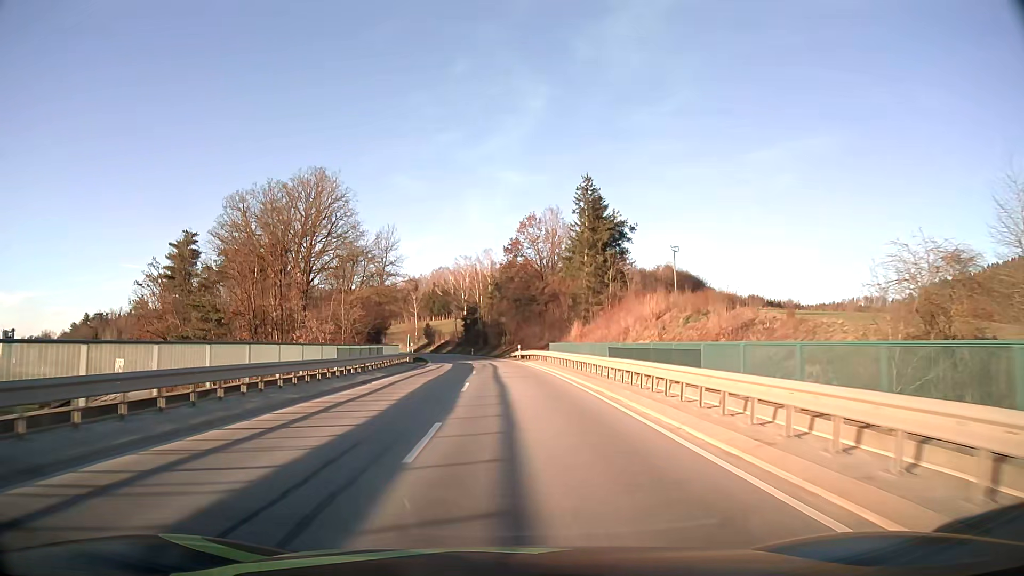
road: secondary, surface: asphalt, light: Day
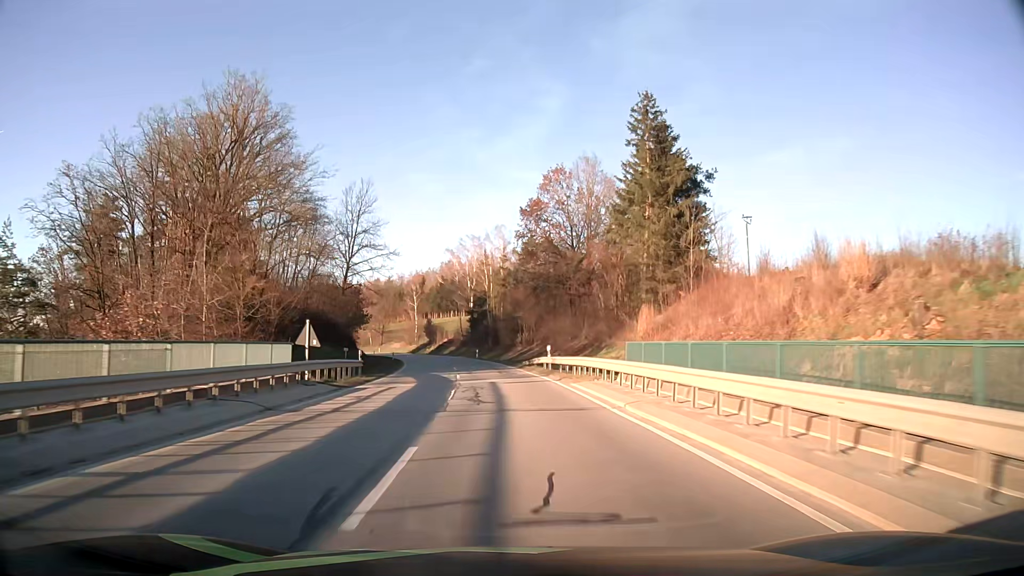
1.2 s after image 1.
(-0.2, +26.7) m; -1°
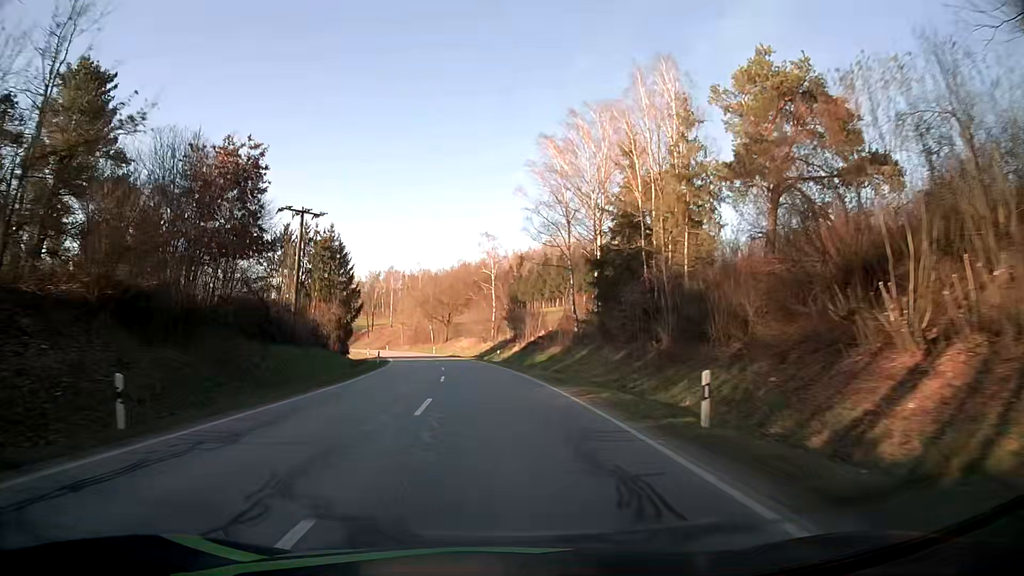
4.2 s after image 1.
(-4.4, +64.4) m; -9°
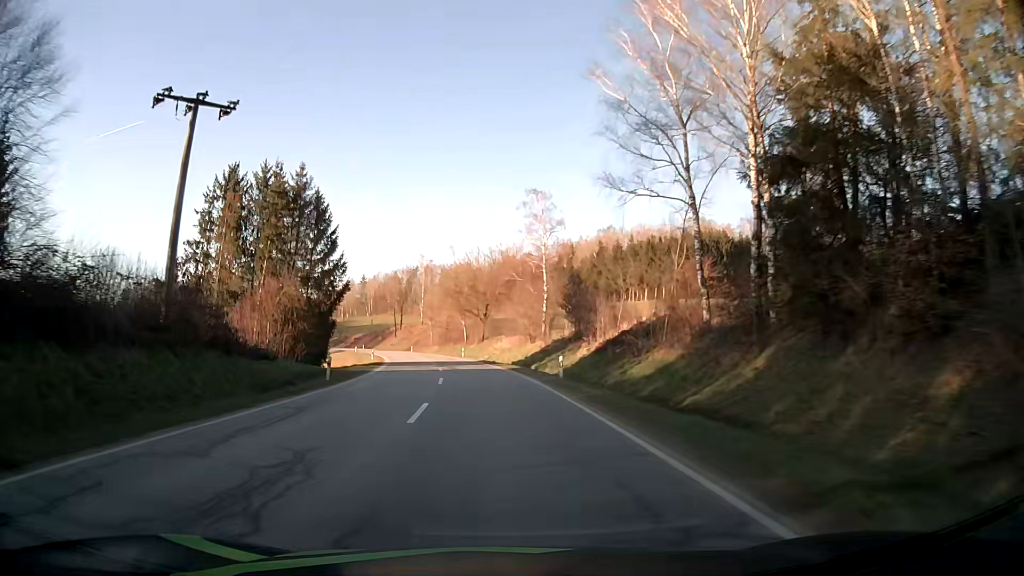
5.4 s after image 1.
(-0.9, +25.6) m; -4°
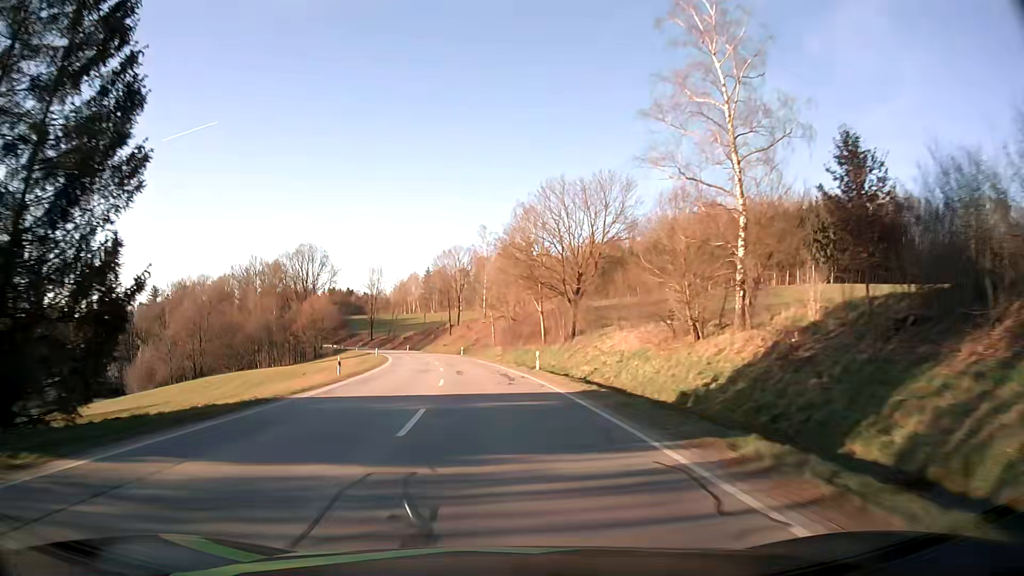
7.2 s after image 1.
(-2.1, +38.2) m; -6°
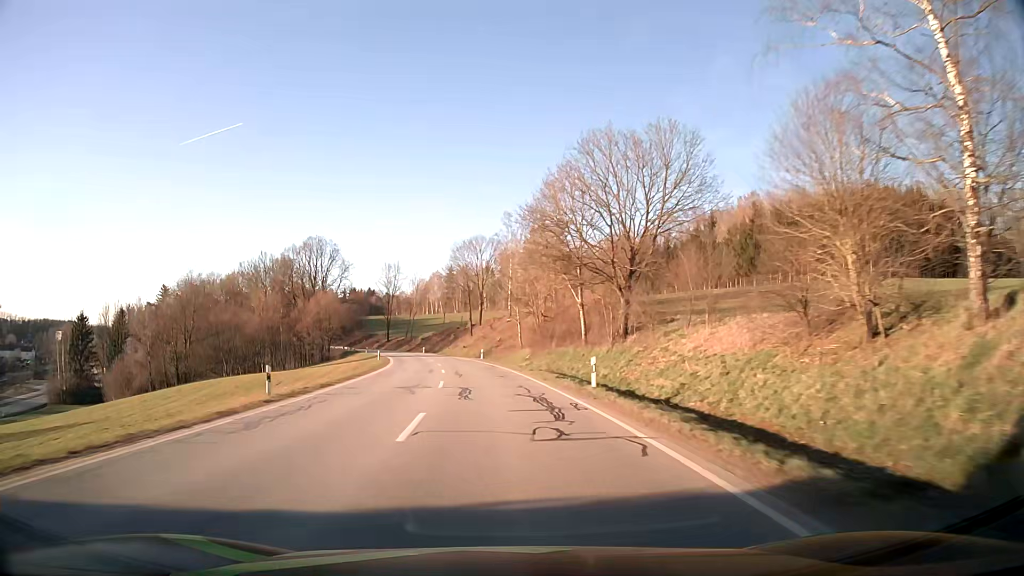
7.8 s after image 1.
(-0.3, +12.8) m; -2°
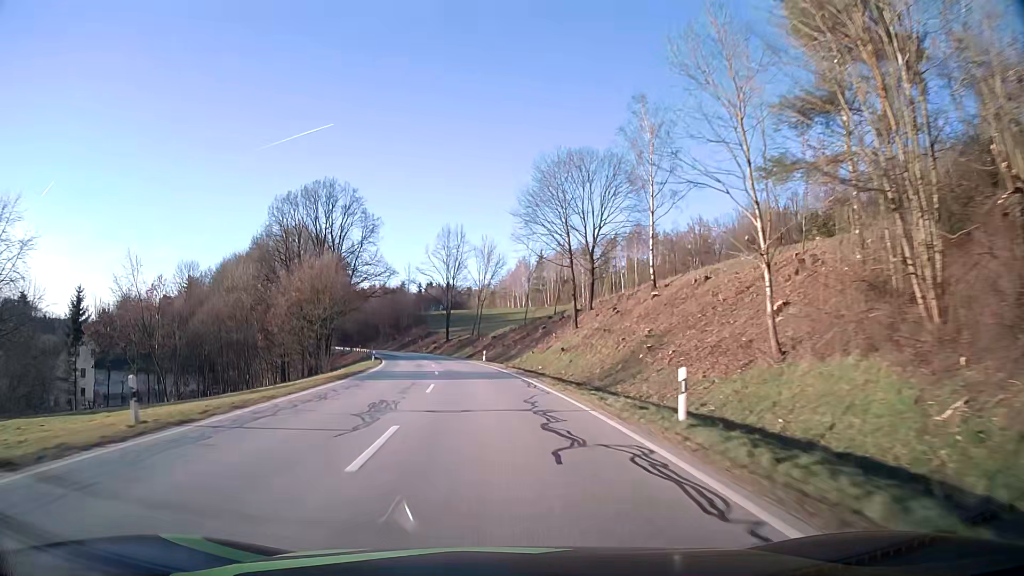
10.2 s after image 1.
(-3.5, +51.0) m; -8°
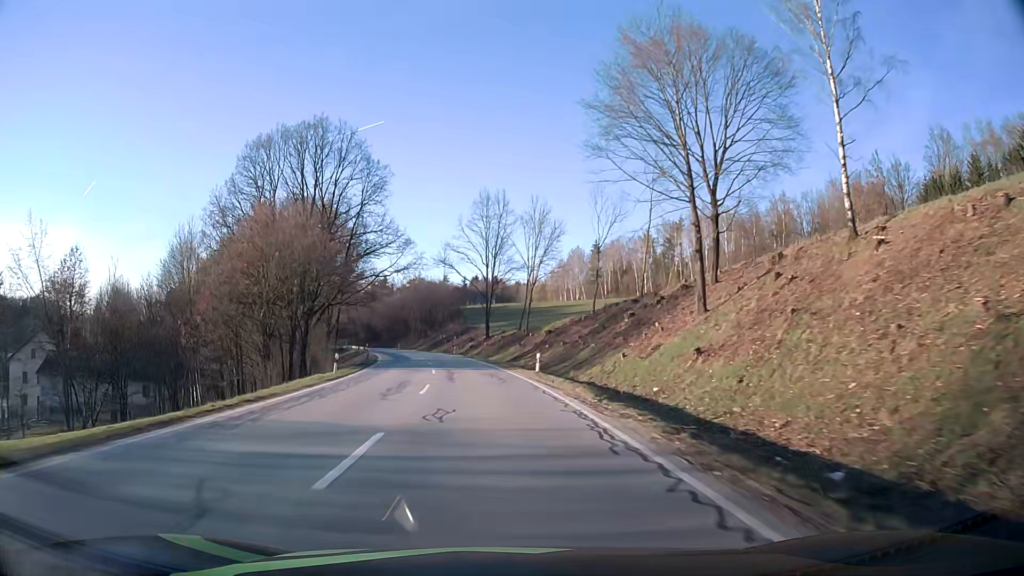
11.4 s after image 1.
(-0.9, +25.1) m; -4°
(0, +10) (-1, +20) (-1, +30) (-3, +40) (-4, +50) (-6, +60) (-8, +69) (-10, +79) (-12, +89) (-15, +98) m
